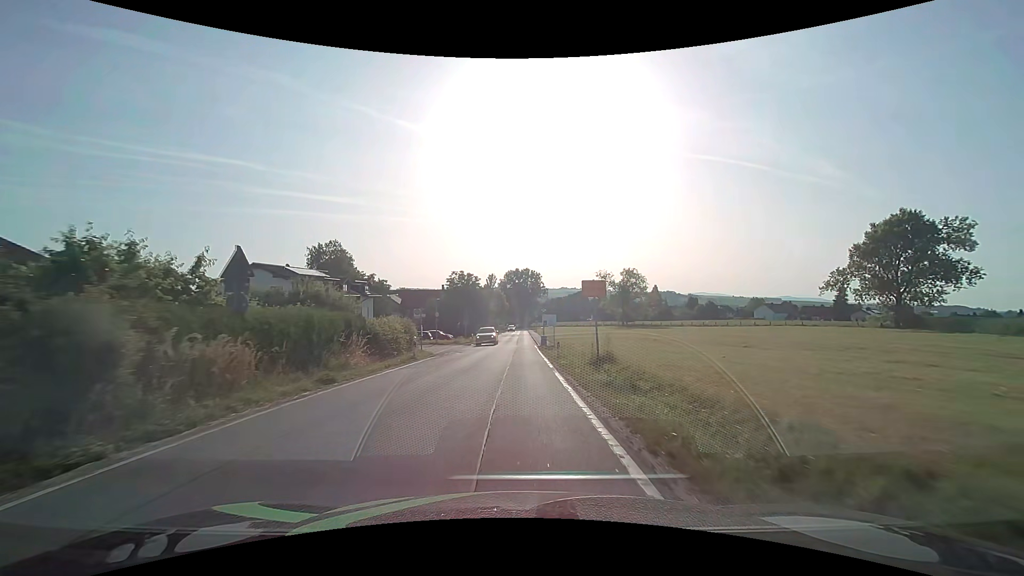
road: secondary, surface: asphalt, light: Day
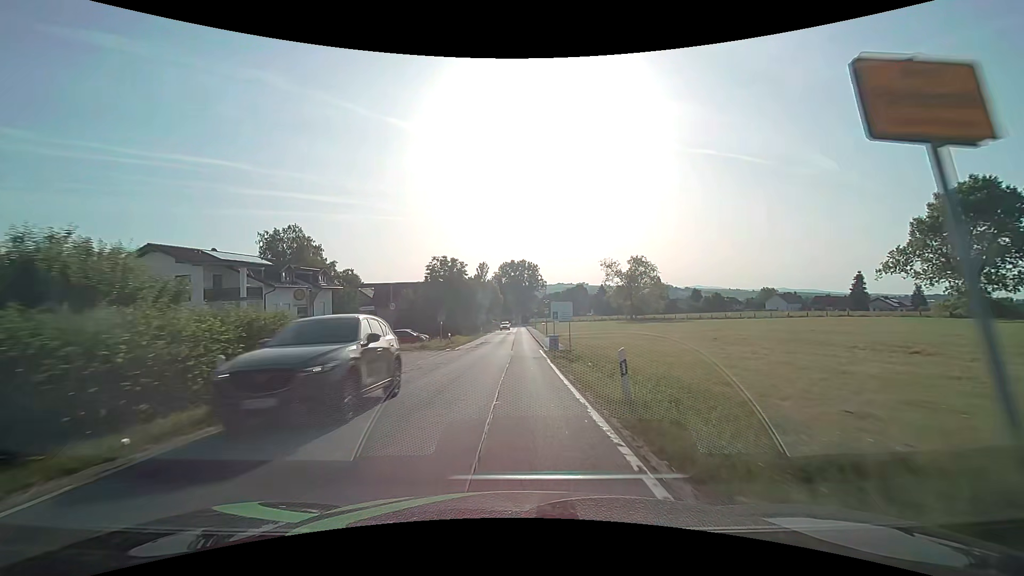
(0.0, +15.4) m; +1°
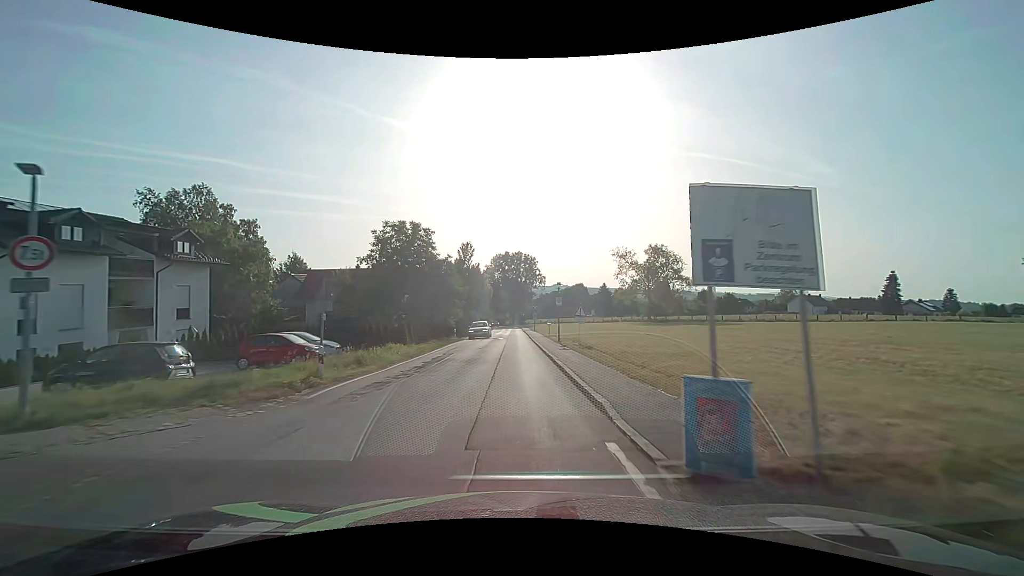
(0.0, +23.1) m; 0°
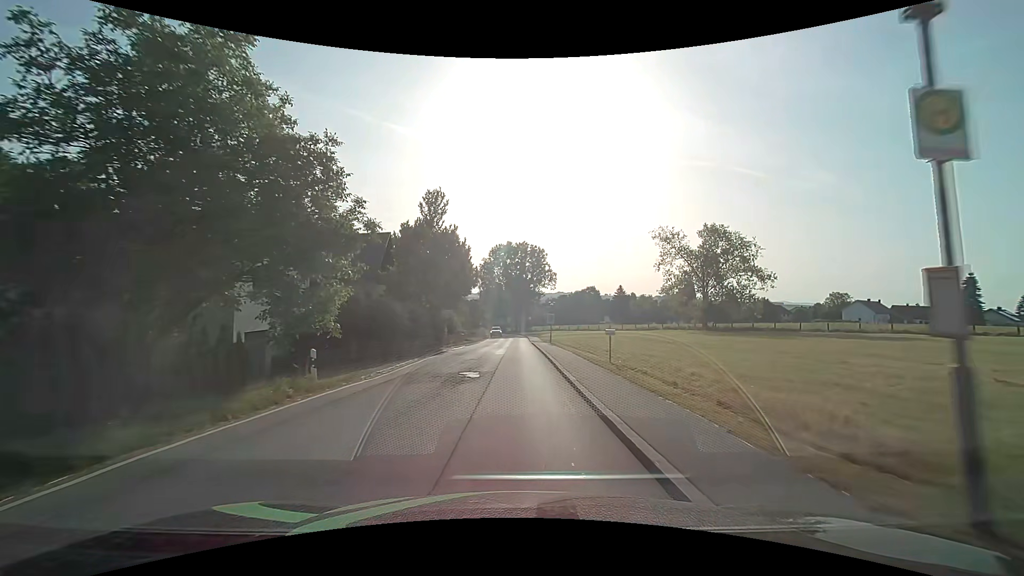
(+0.1, +30.6) m; 0°
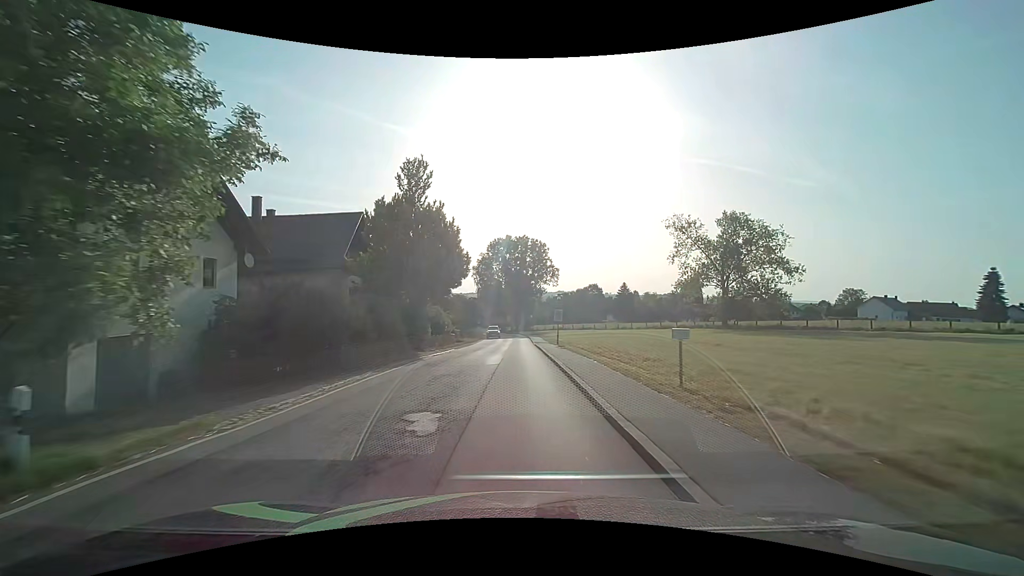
(0.0, +7.6) m; -1°
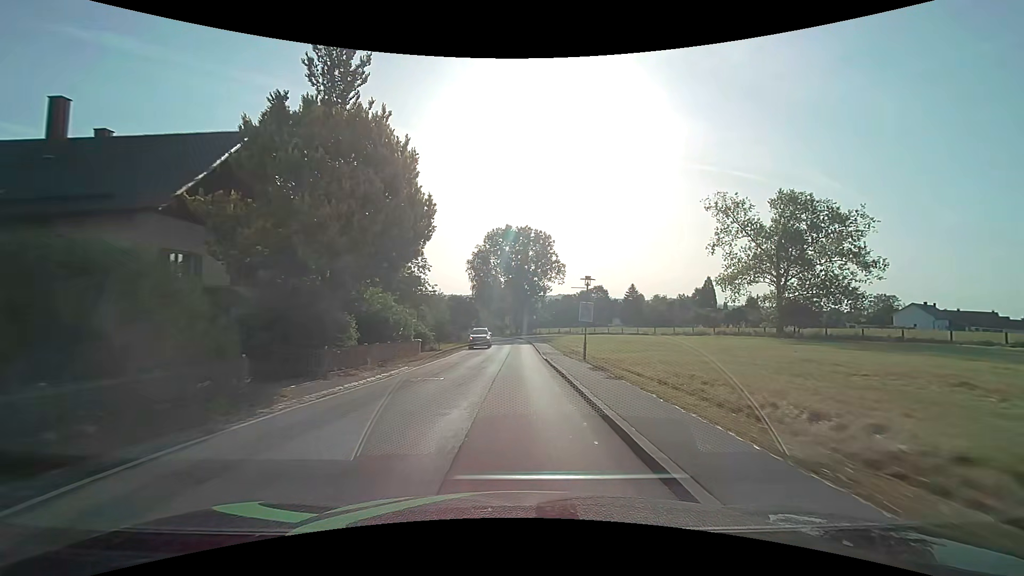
(+0.1, +15.2) m; 0°
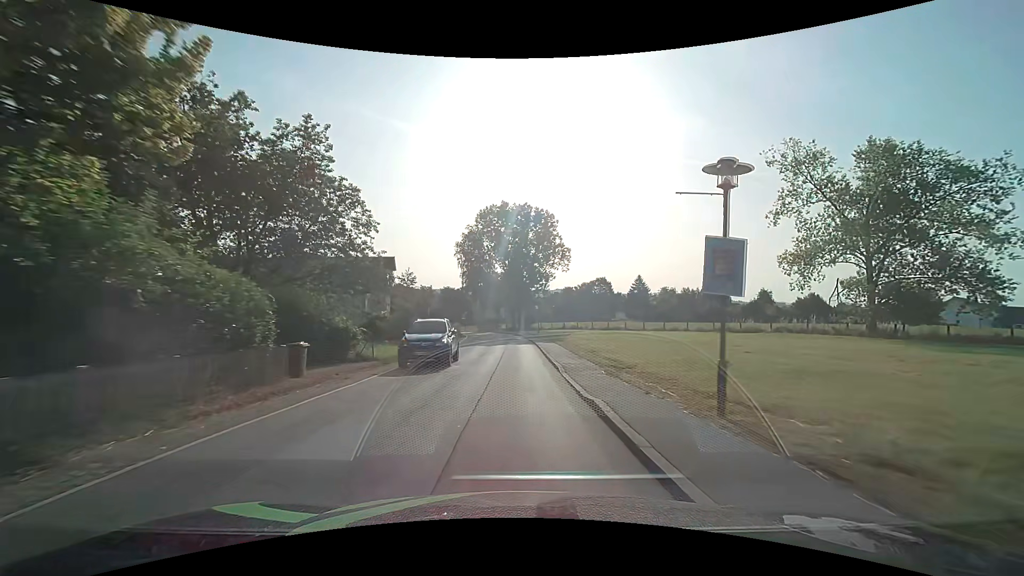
(0.0, +15.3) m; 0°
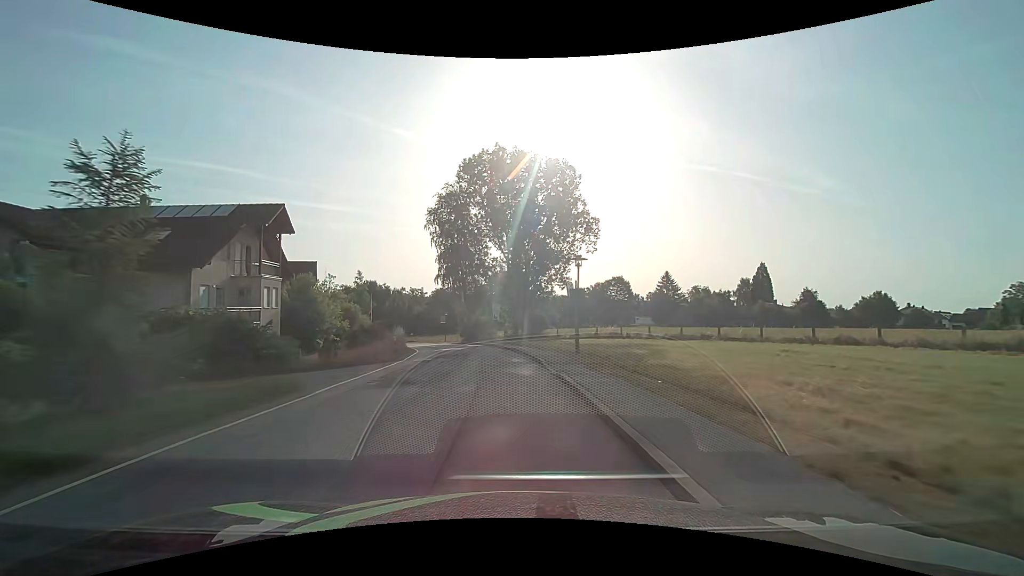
(+0.1, +30.6) m; 0°
(0, +10) (-1, +20) (-2, +30) (-4, +40) (-6, +49) (-9, +59) (-13, +68) (-18, +77) (-24, +85) (-30, +93) m
